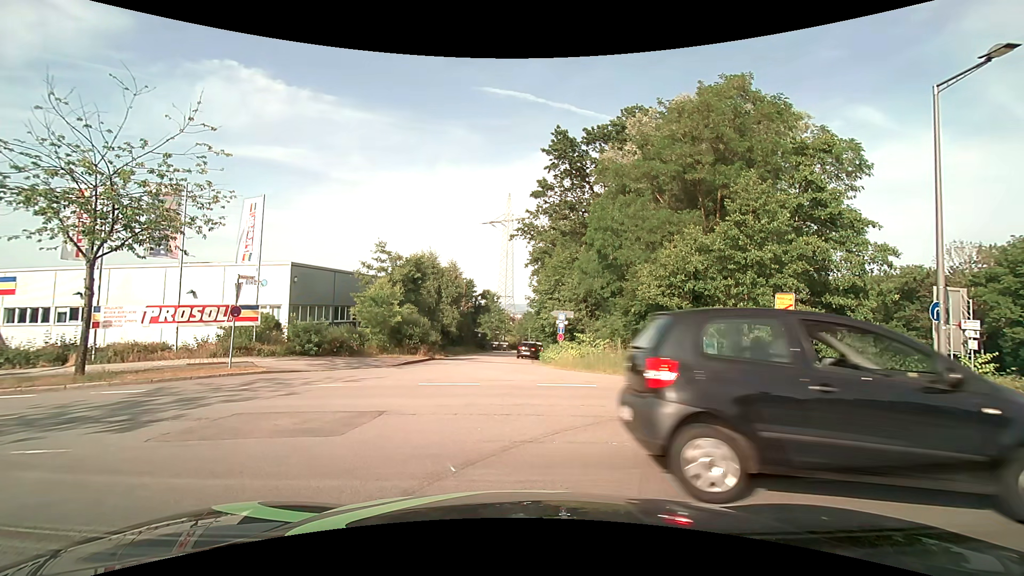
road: residential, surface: asphalt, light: Day
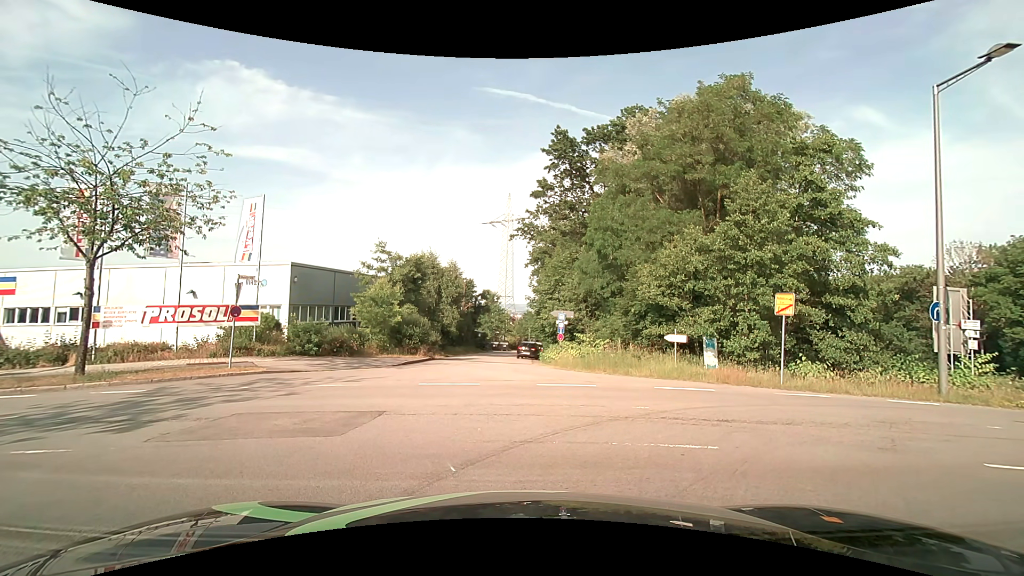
(0.0, 0.0) m; 0°
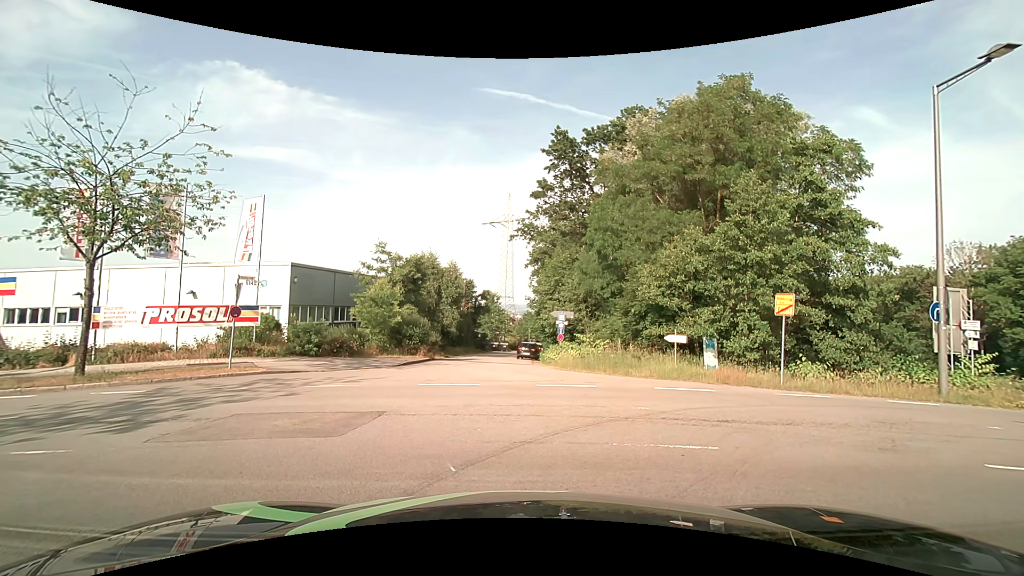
(0.0, 0.0) m; 0°
(-3, +9) (-12, +13) (-22, +15) (-32, +16) (-42, +17) (-51, +18) (-61, +20) (-71, +22) (-81, +24) (-91, +27) m
